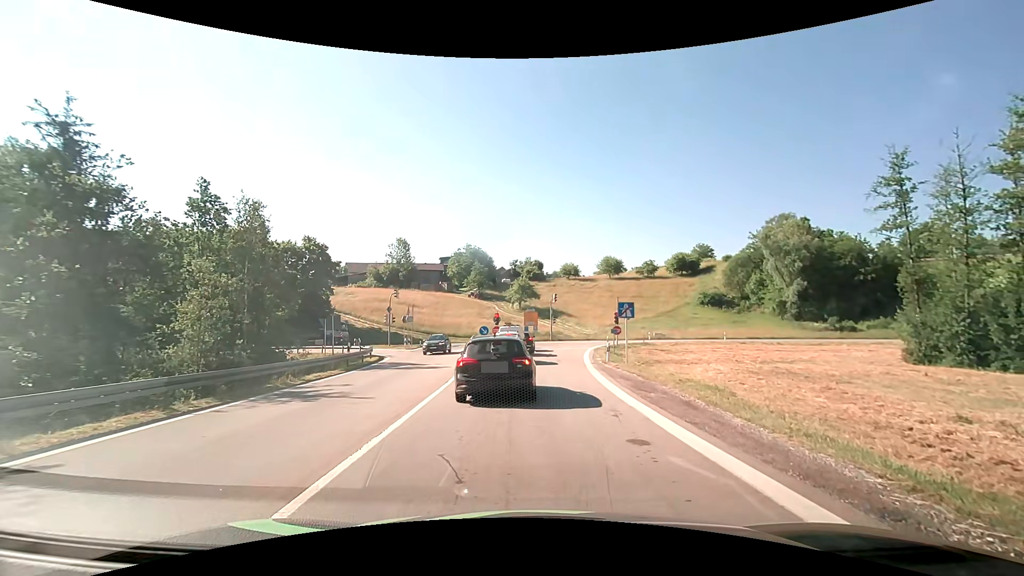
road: motorway_link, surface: asphalt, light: Day
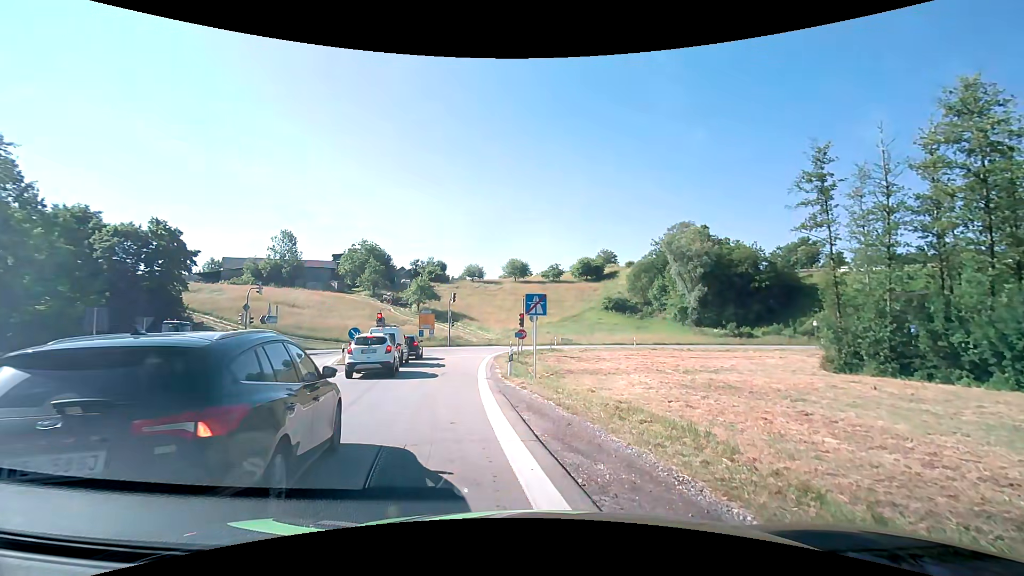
(+0.9, +7.5) m; +12°
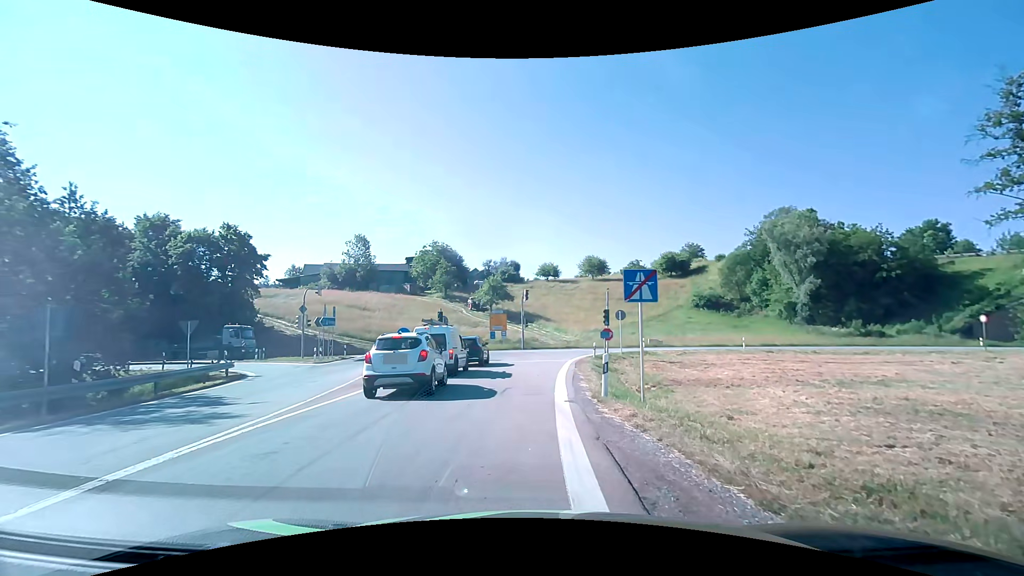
(-0.4, +6.3) m; -11°
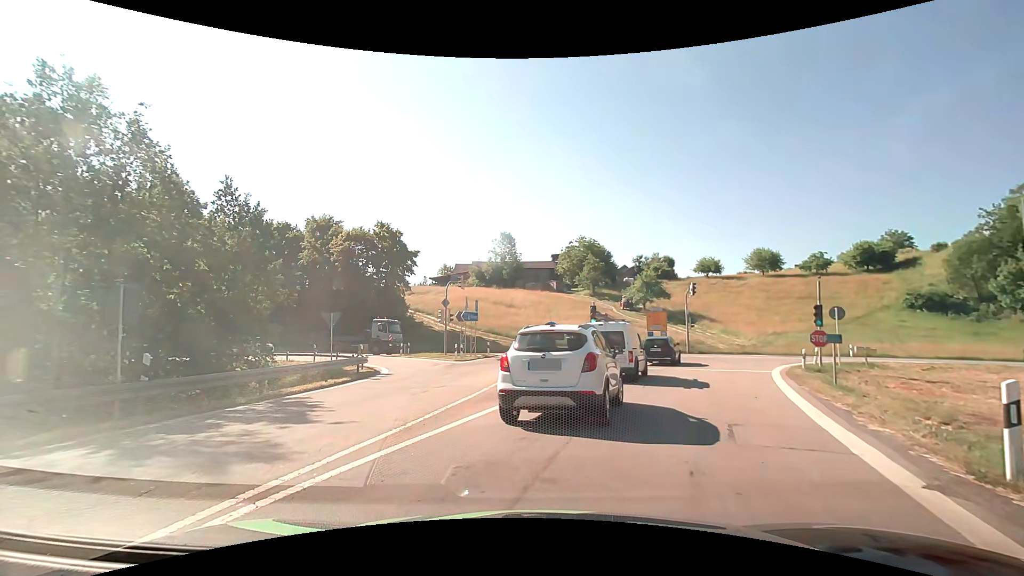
(-0.7, +5.4) m; -14°
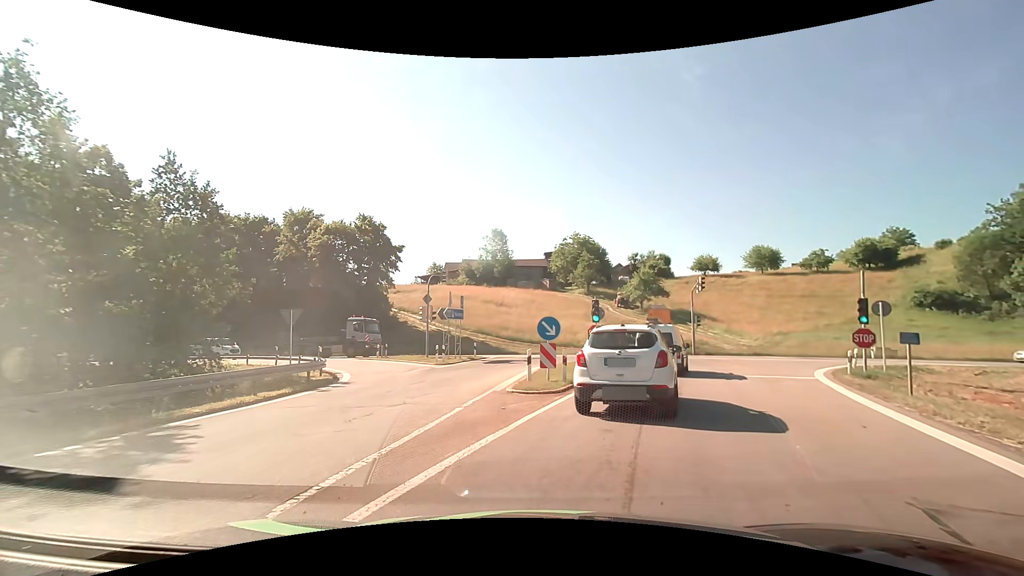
(-0.1, +4.2) m; +1°
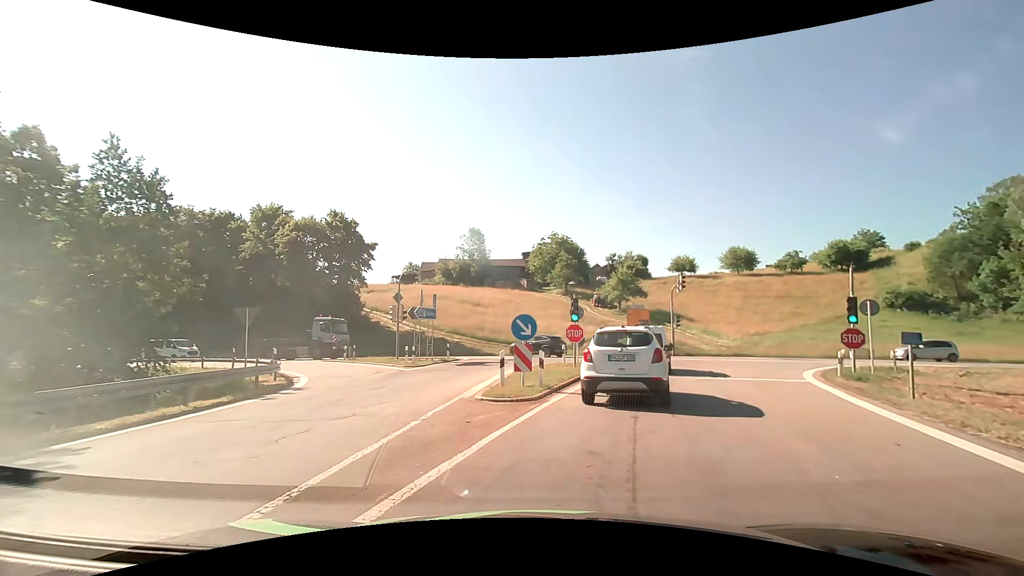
(0.0, +1.6) m; +1°
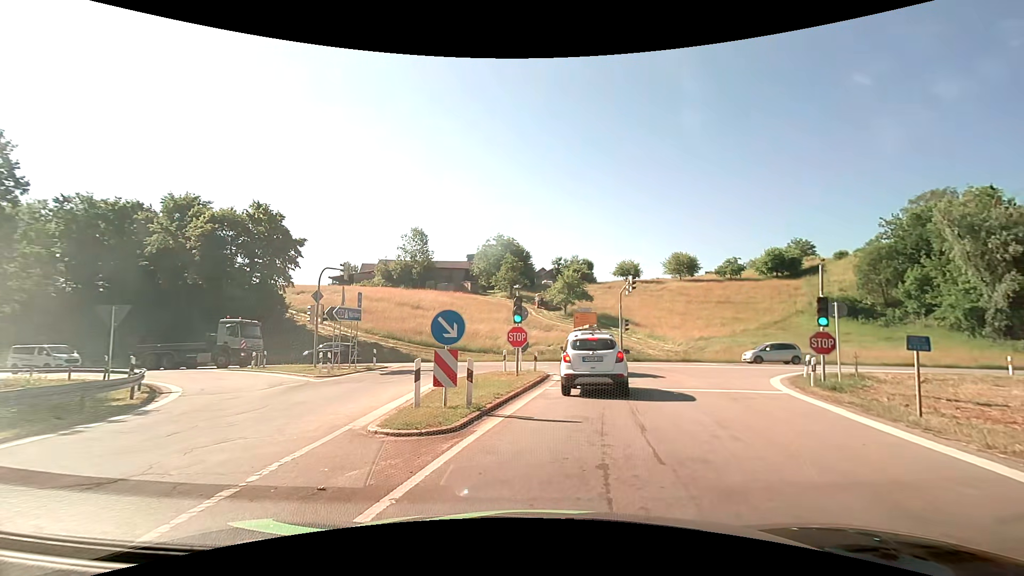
(+0.2, +3.5) m; +7°
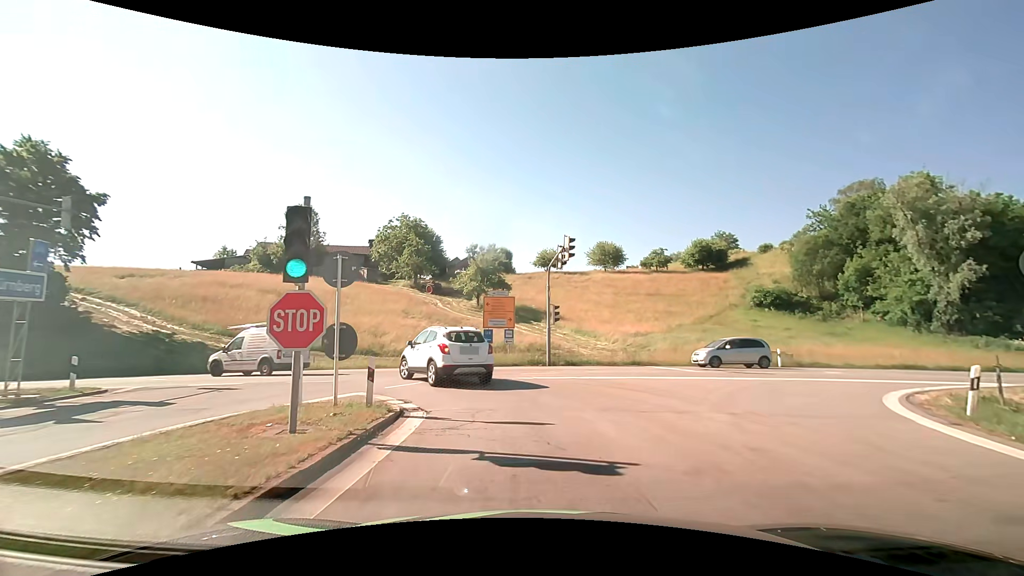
(+1.5, +13.2) m; +10°
(0, +10) (-3, +19) (-11, +25) (-21, +26) (-31, +25) (-41, +25) (-51, +24) (-61, +24) (-71, +24) (-81, +24) m
